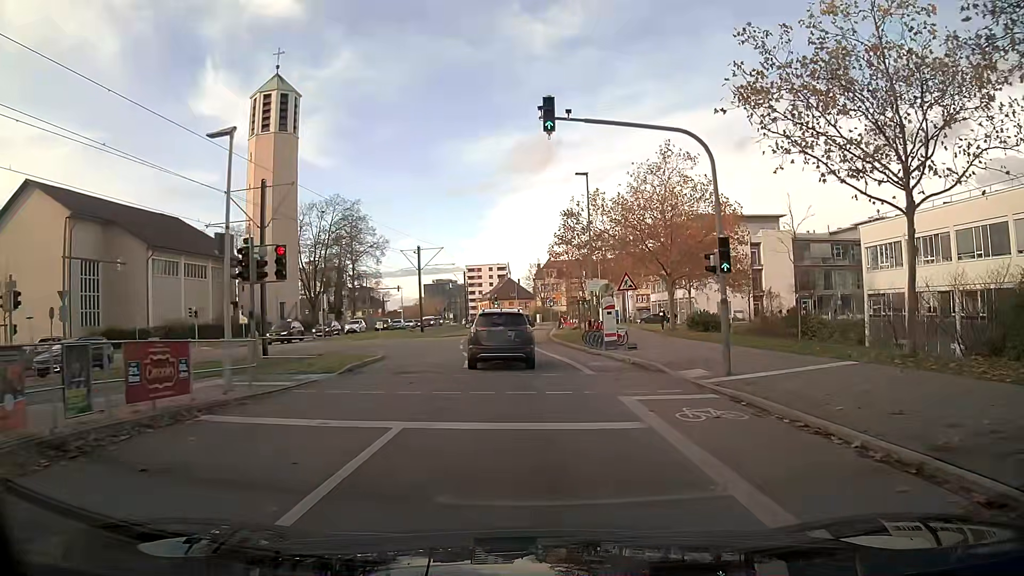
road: secondary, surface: asphalt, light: Day
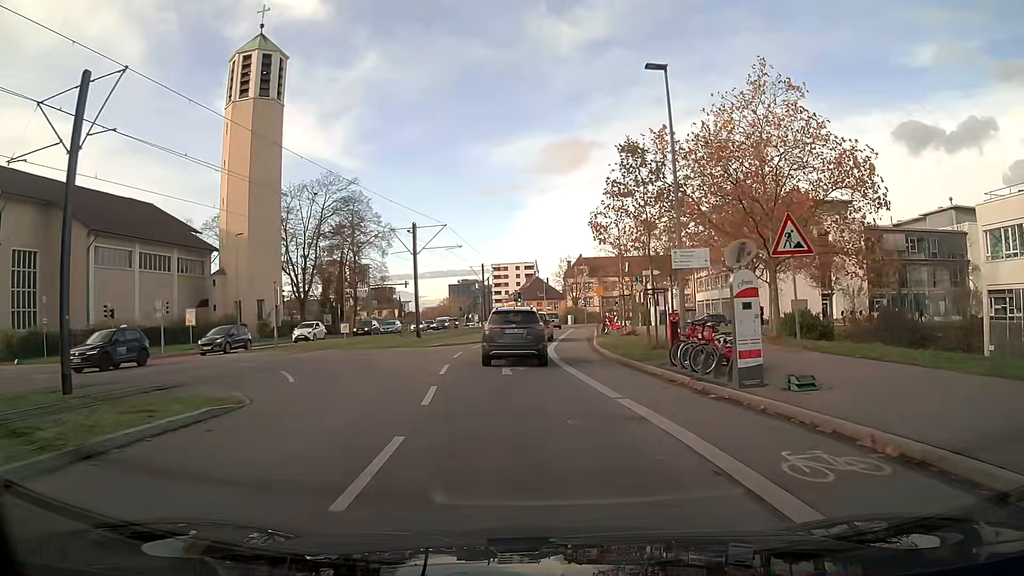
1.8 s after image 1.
(-0.3, +14.8) m; -3°
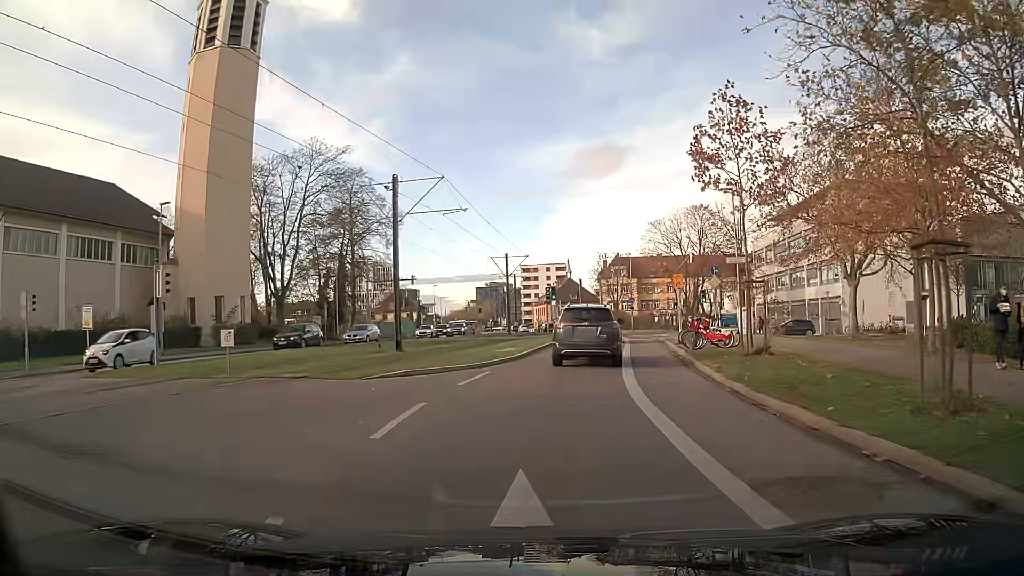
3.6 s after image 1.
(-0.3, +15.6) m; -1°
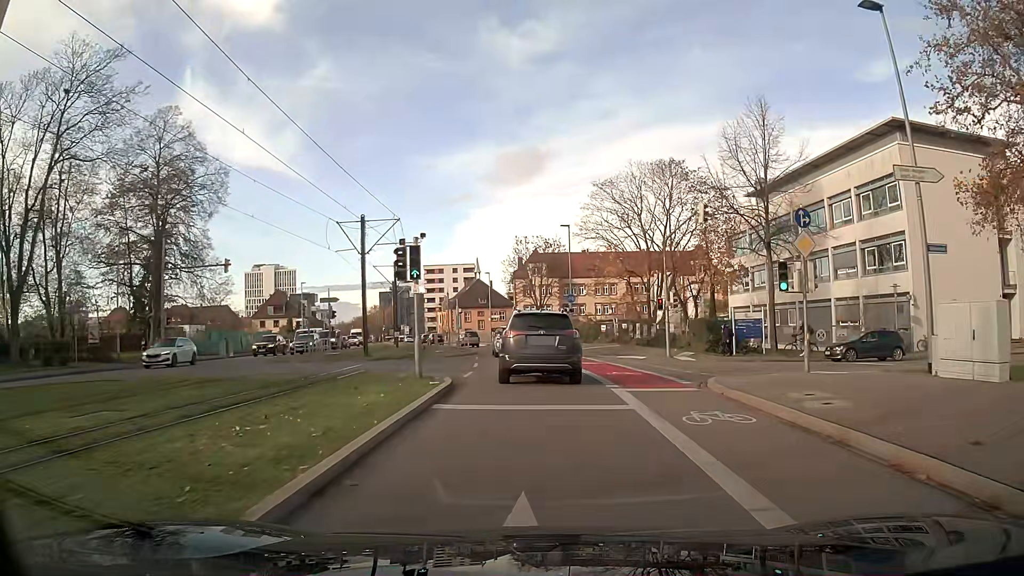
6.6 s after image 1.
(+1.9, +25.8) m; +7°
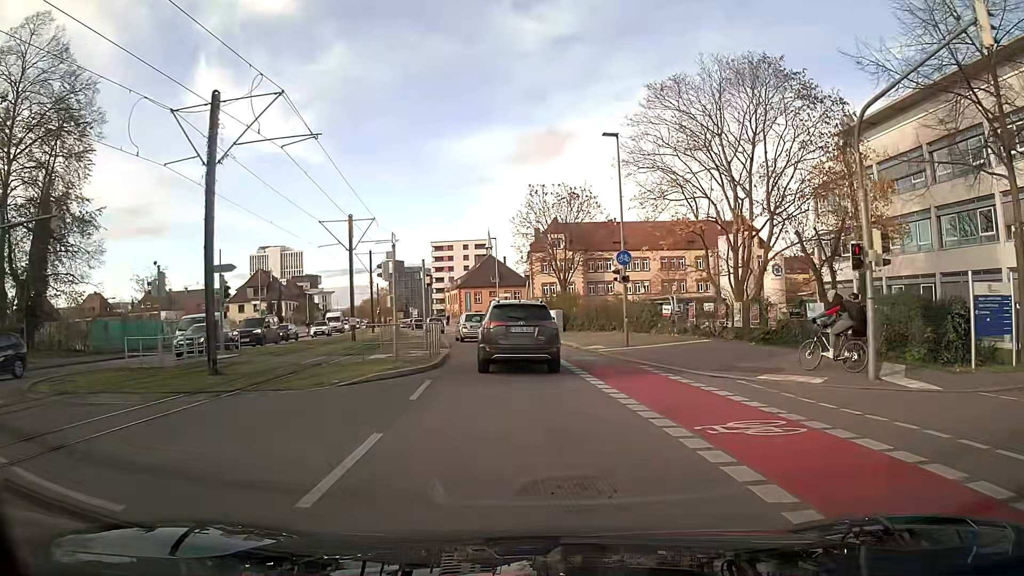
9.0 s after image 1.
(-0.3, +18.8) m; -2°
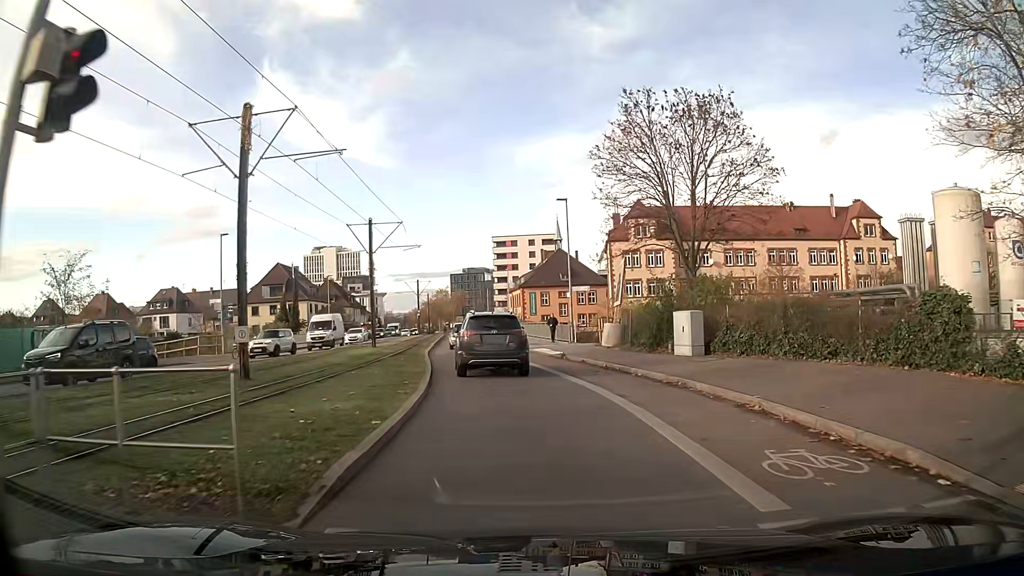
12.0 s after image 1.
(-1.2, +22.5) m; -6°
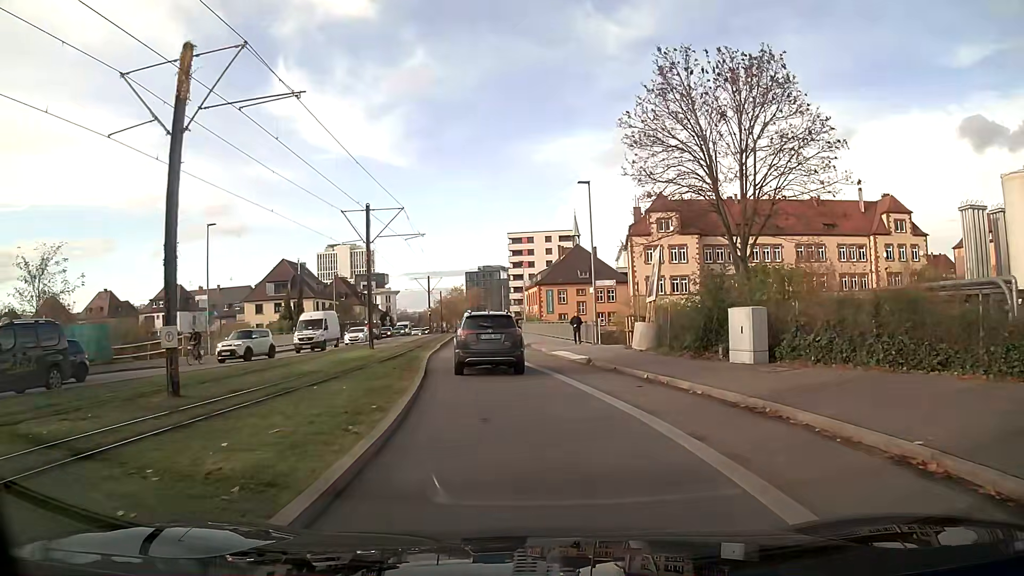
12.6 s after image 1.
(-0.1, +4.6) m; -1°
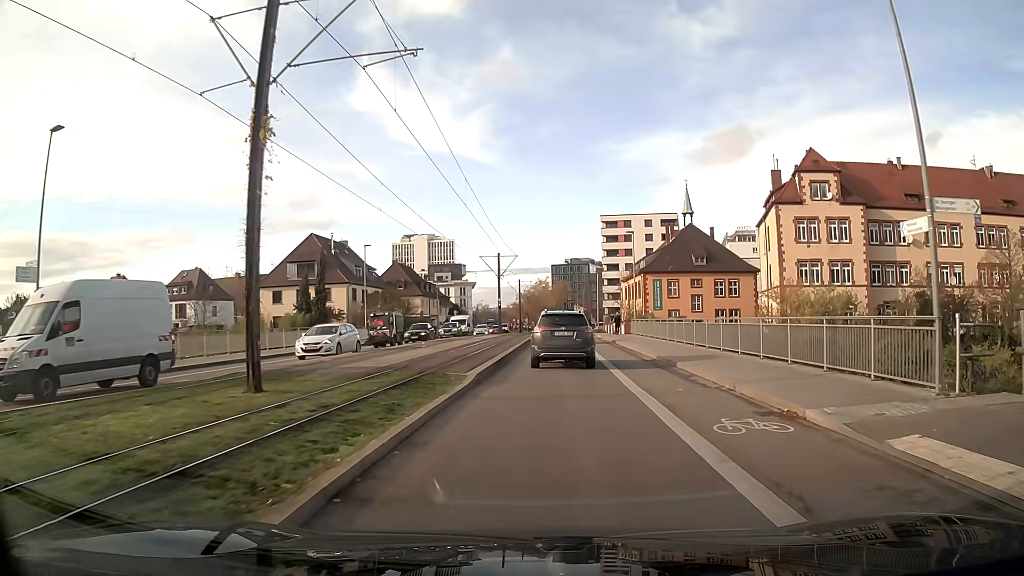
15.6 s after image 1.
(-1.8, +23.9) m; -6°
